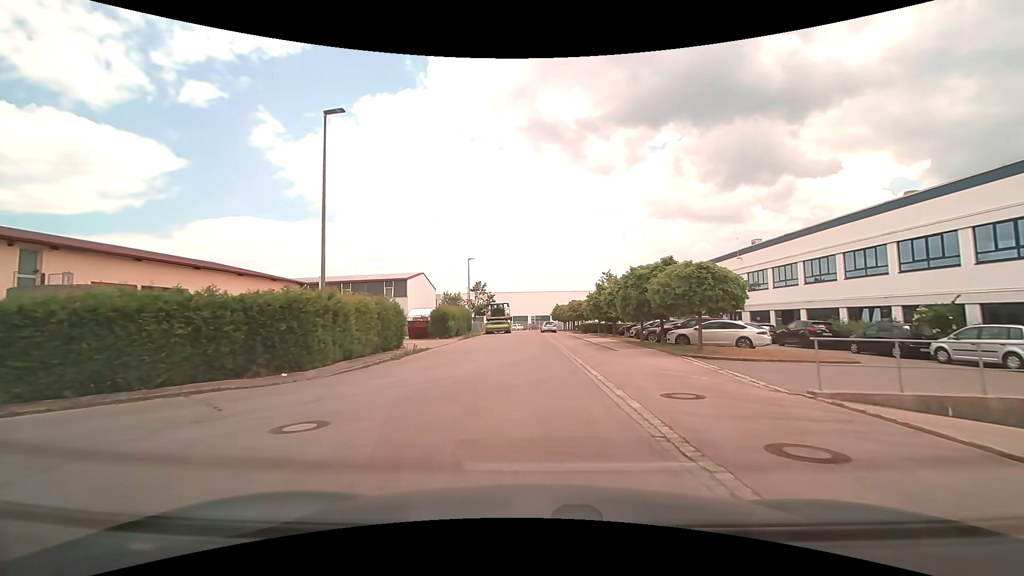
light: Day
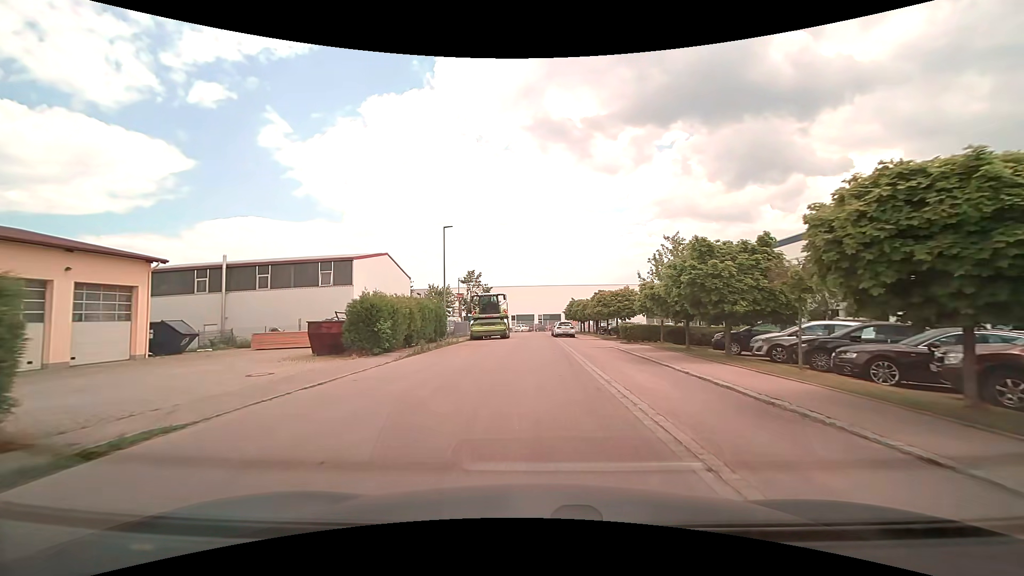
(-0.2, +19.9) m; -1°
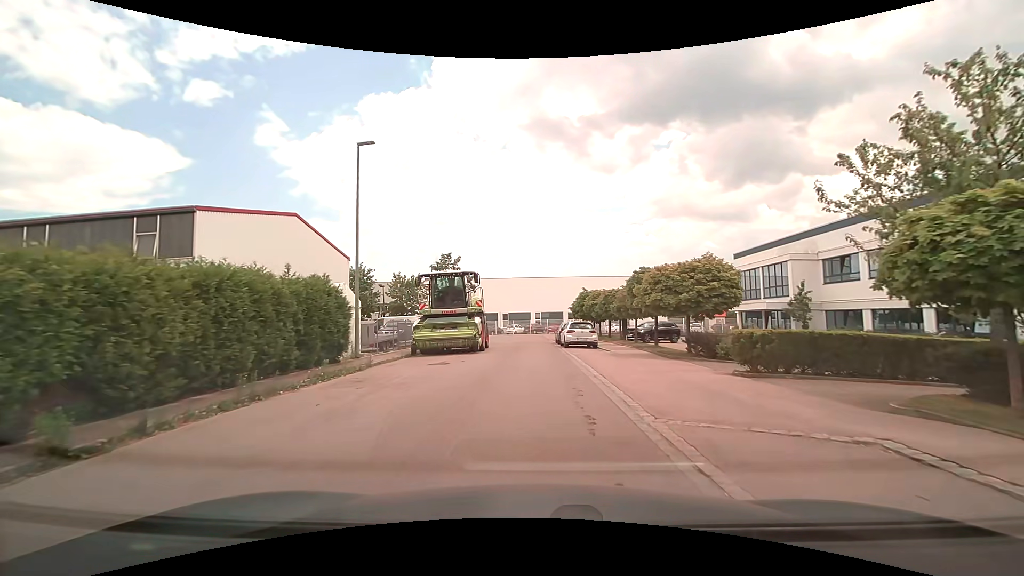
(+0.1, +18.1) m; 0°
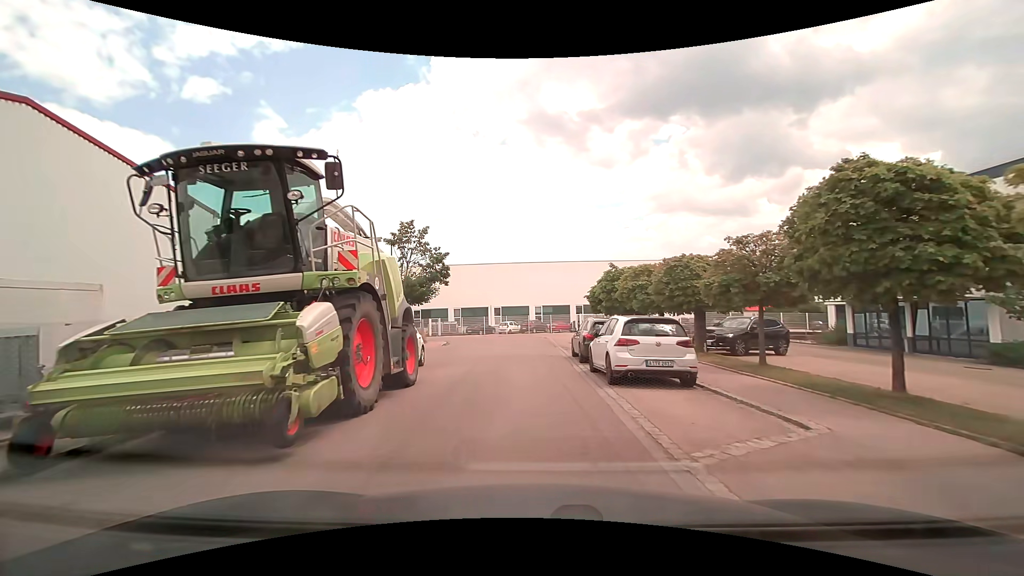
(+0.1, +16.4) m; 0°
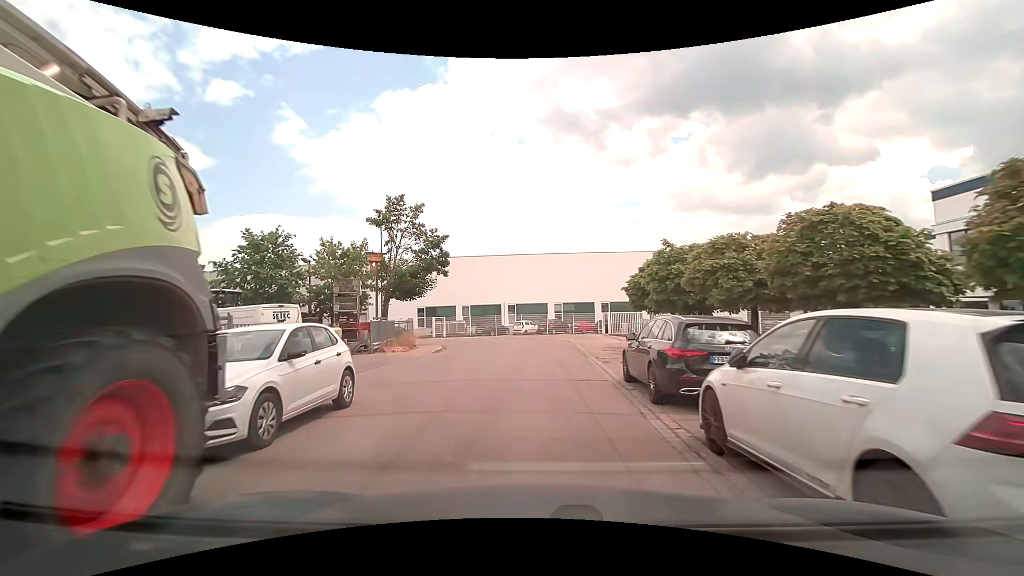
(-0.1, +7.8) m; -2°
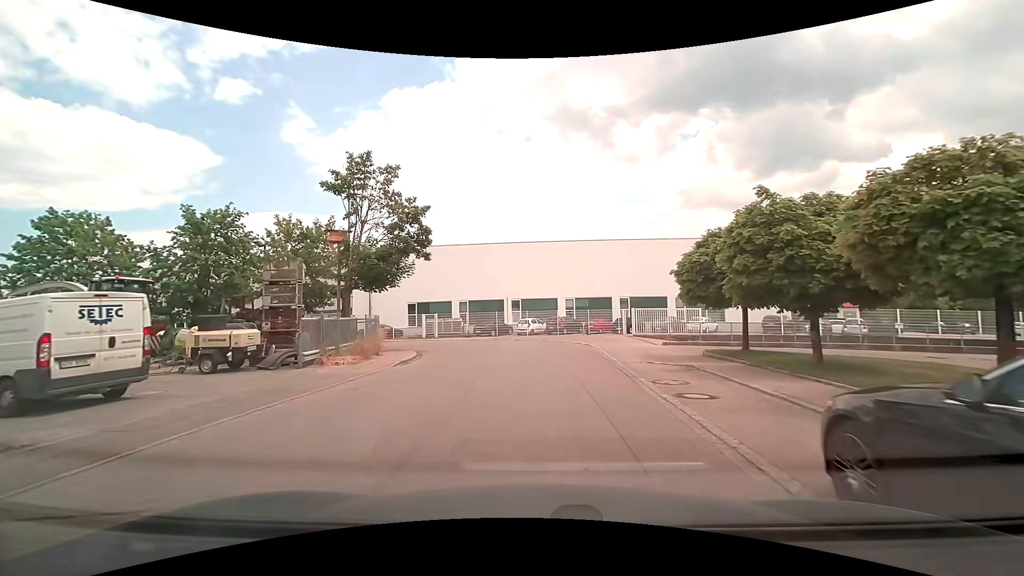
(-0.1, +7.6) m; -1°
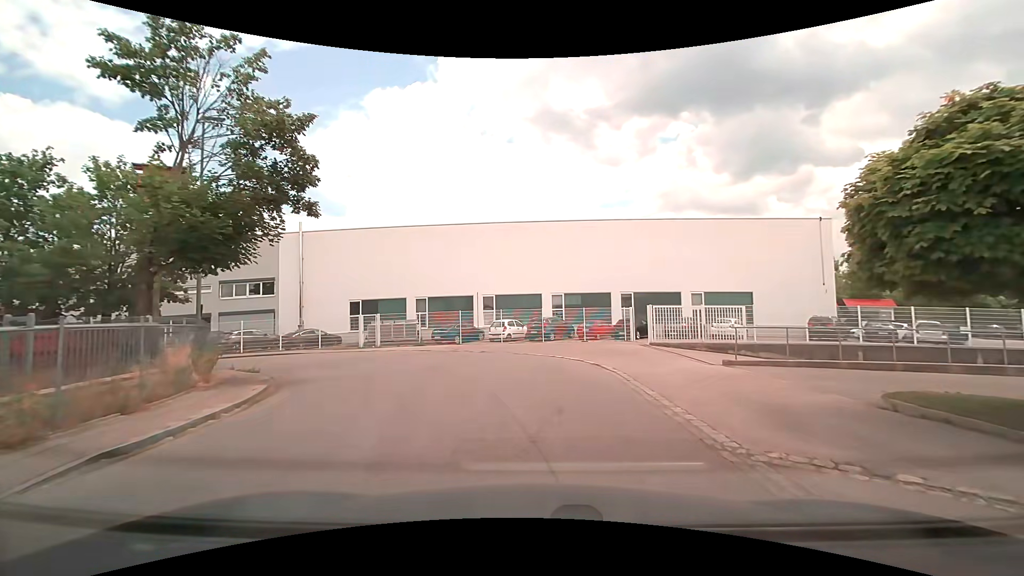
(+0.2, +10.9) m; +2°
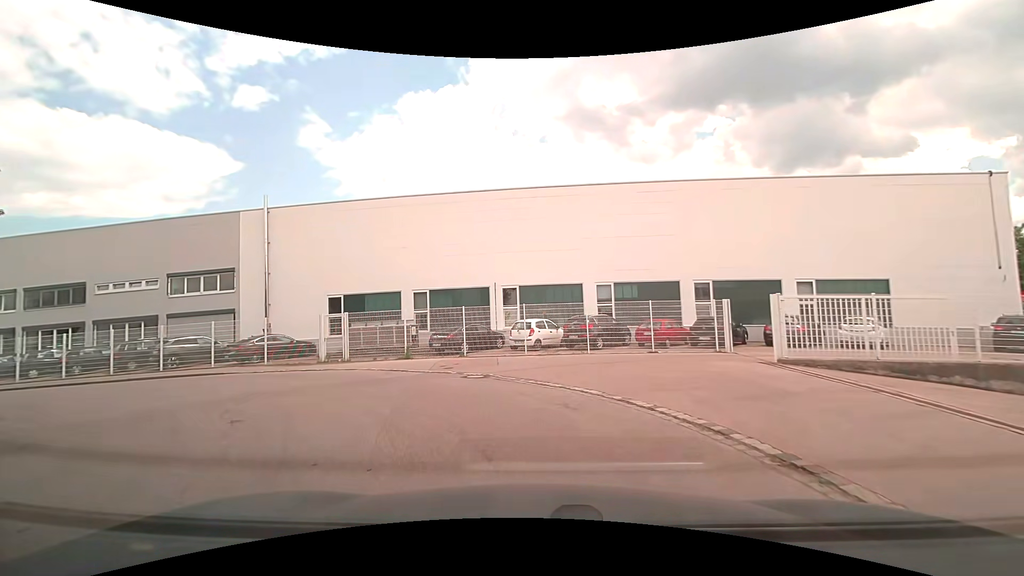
(0.0, +10.2) m; -3°
(-2, +10) (-9, +17) (-19, +18) (-29, +17) (-39, +17) (-49, +18) (-58, +20) (-68, +22) (-78, +23) (-88, +23) m
